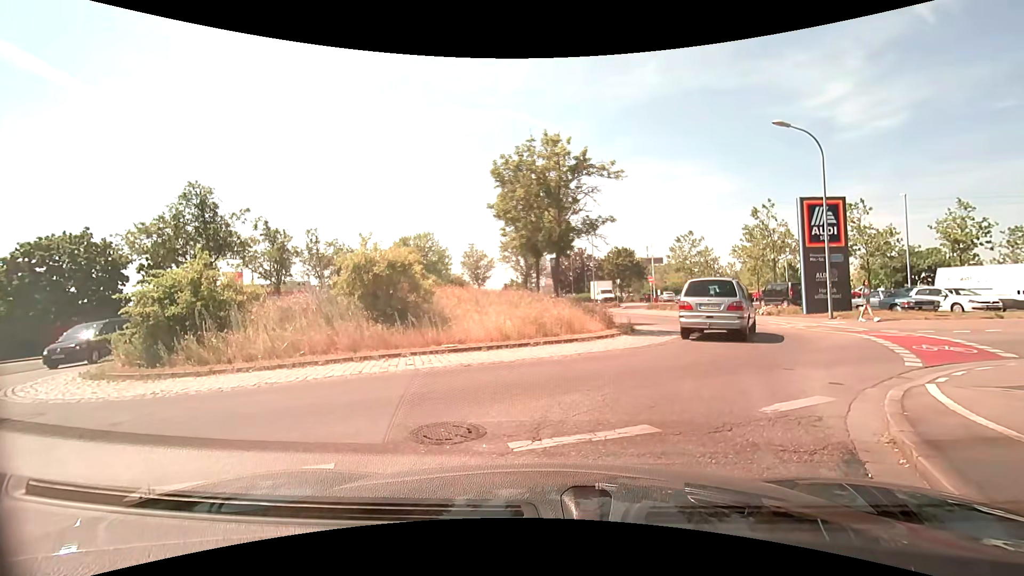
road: tertiary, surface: asphalt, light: Day
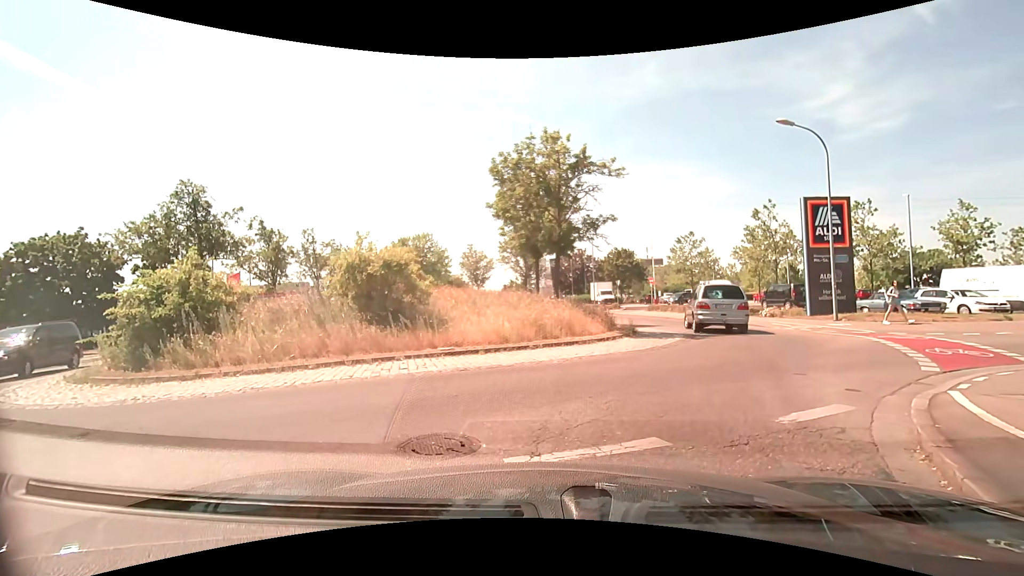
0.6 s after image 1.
(0.0, +0.4) m; 0°
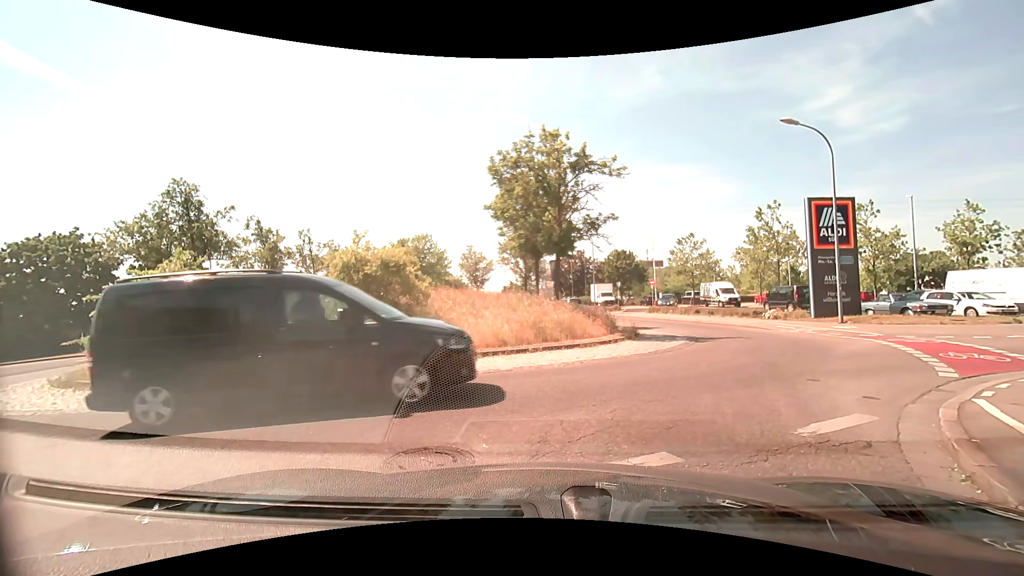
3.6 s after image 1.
(0.0, +0.4) m; 0°
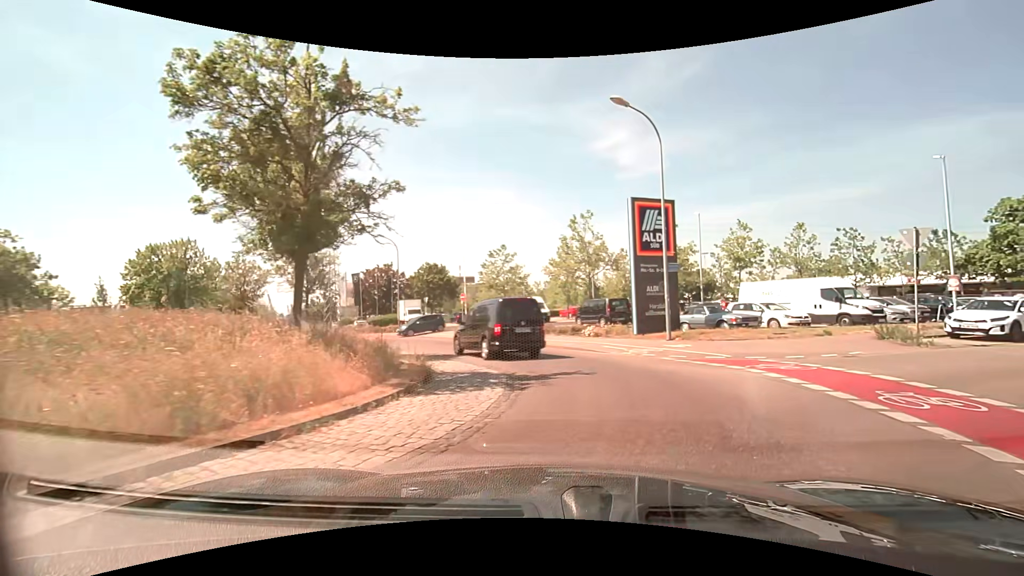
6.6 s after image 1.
(+1.2, +7.0) m; +22°
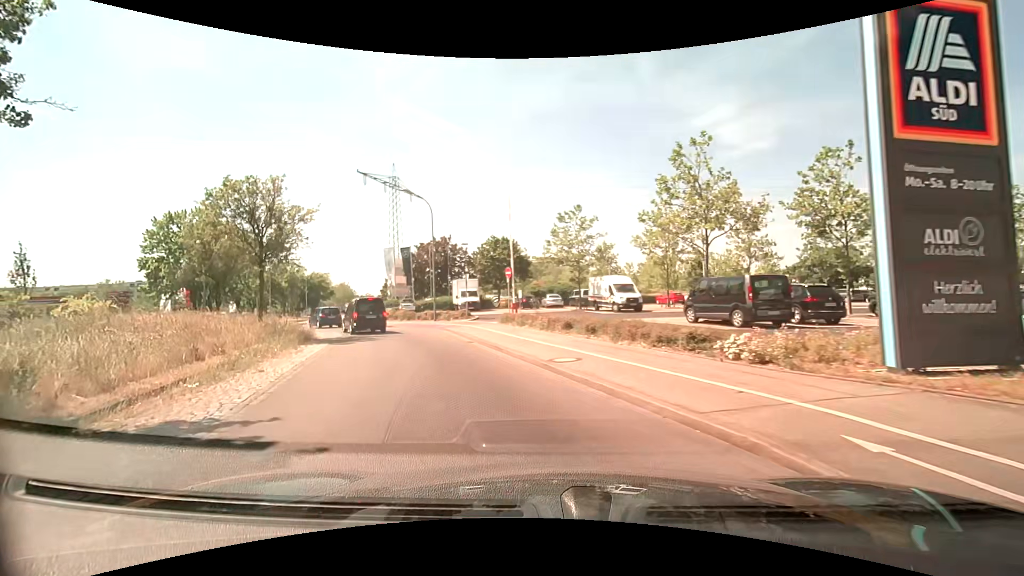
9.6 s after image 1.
(+0.8, +13.7) m; -9°
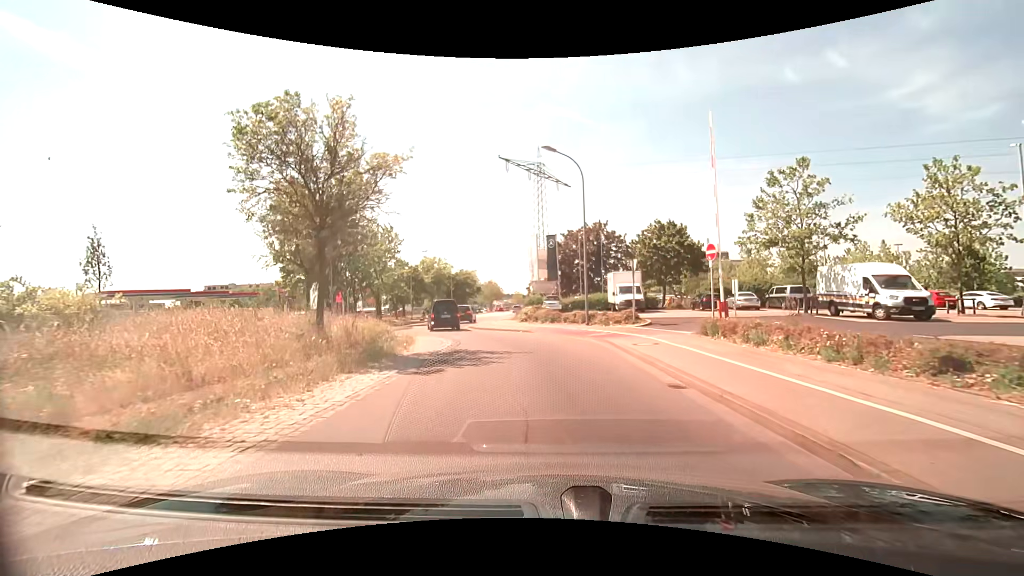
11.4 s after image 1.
(-1.9, +9.8) m; -17°
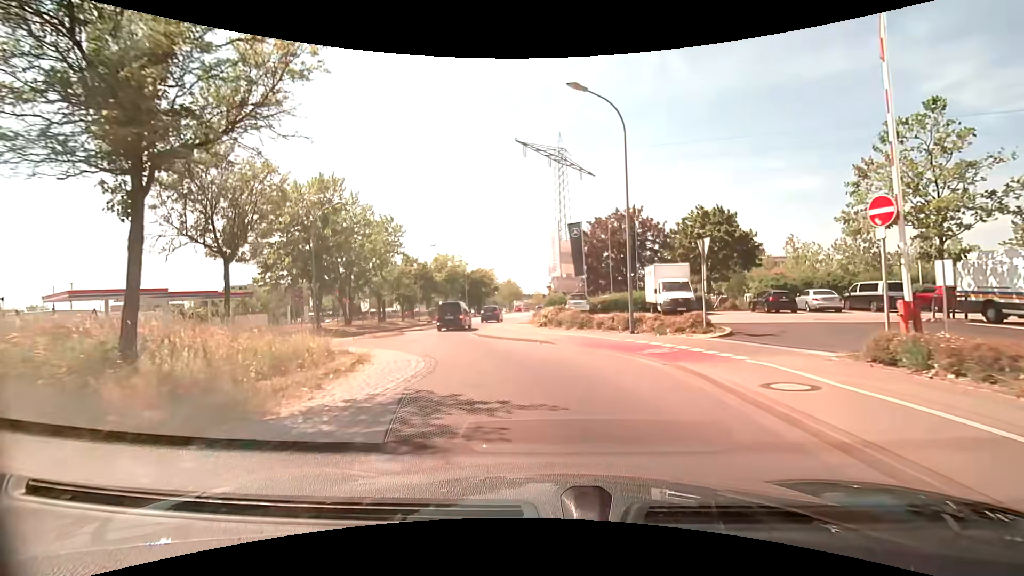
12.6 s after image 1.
(-0.2, +7.4) m; -3°
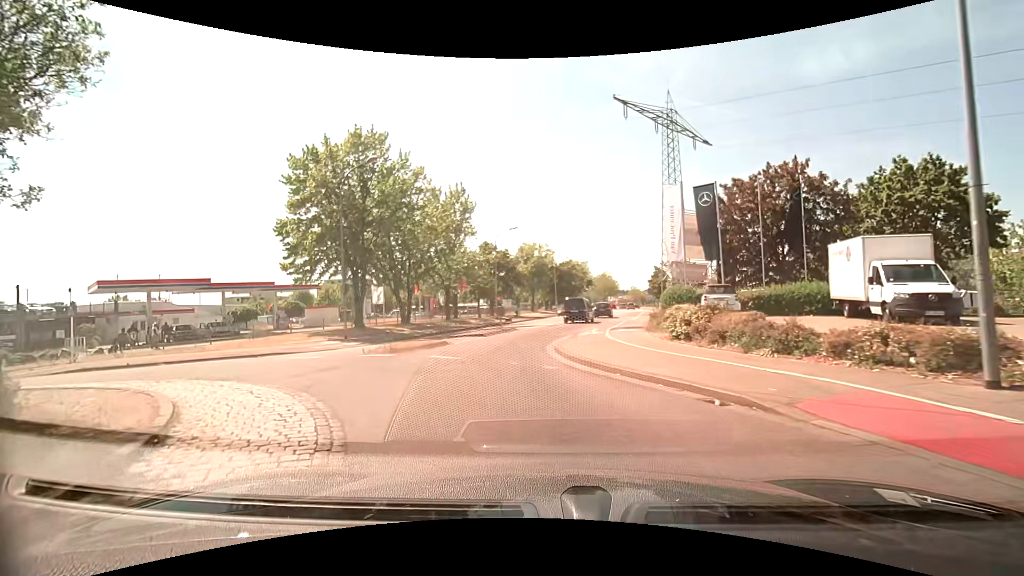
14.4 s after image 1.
(-0.9, +10.8) m; -11°
(-1, +10) (-1, +20) (0, +30) (+3, +39) (+5, +49) (+7, +59) (+9, +69) (+11, +79) (+13, +88) (+14, +98) m
